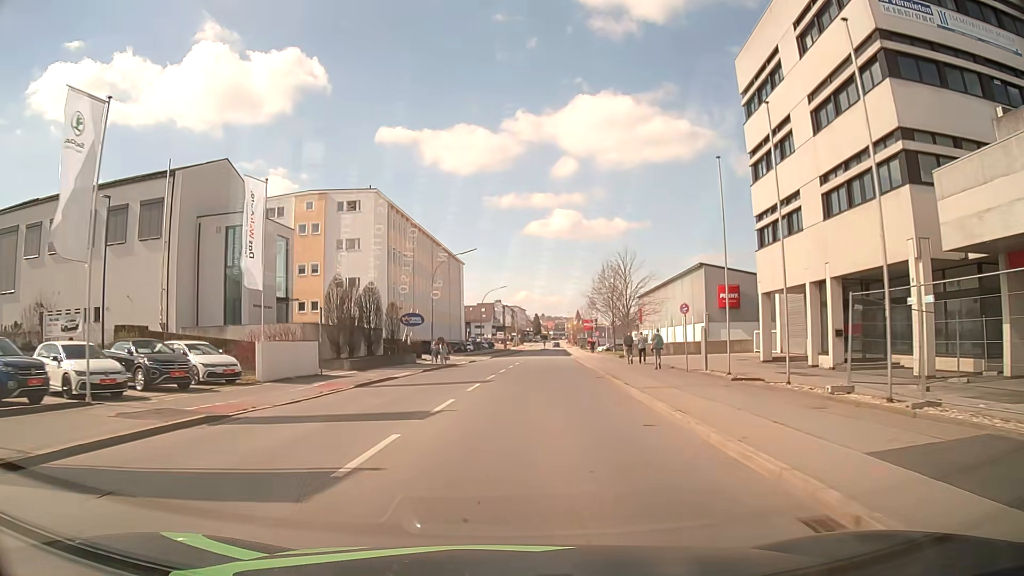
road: tertiary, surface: asphalt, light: Day
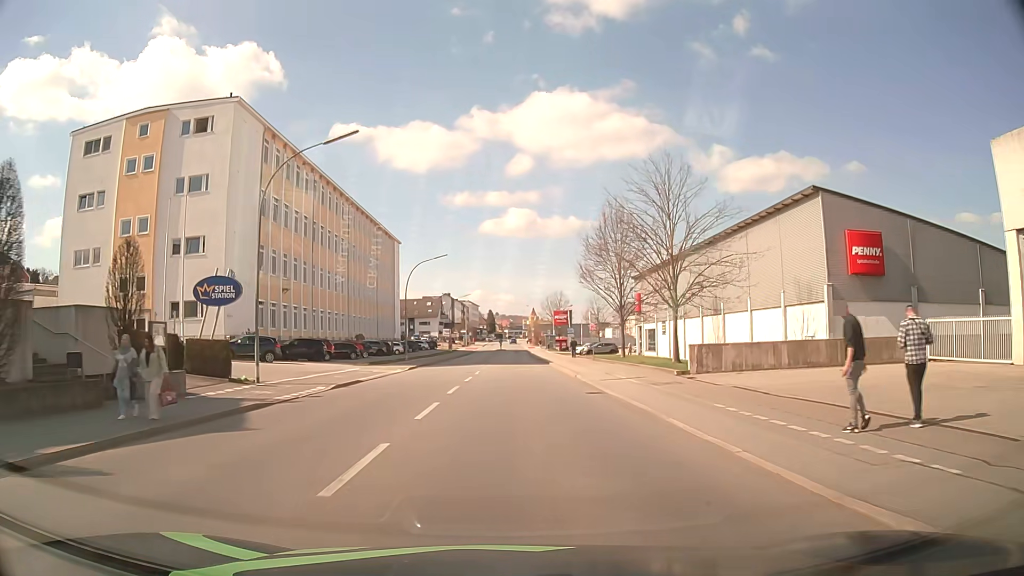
(+1.2, +30.8) m; +4°
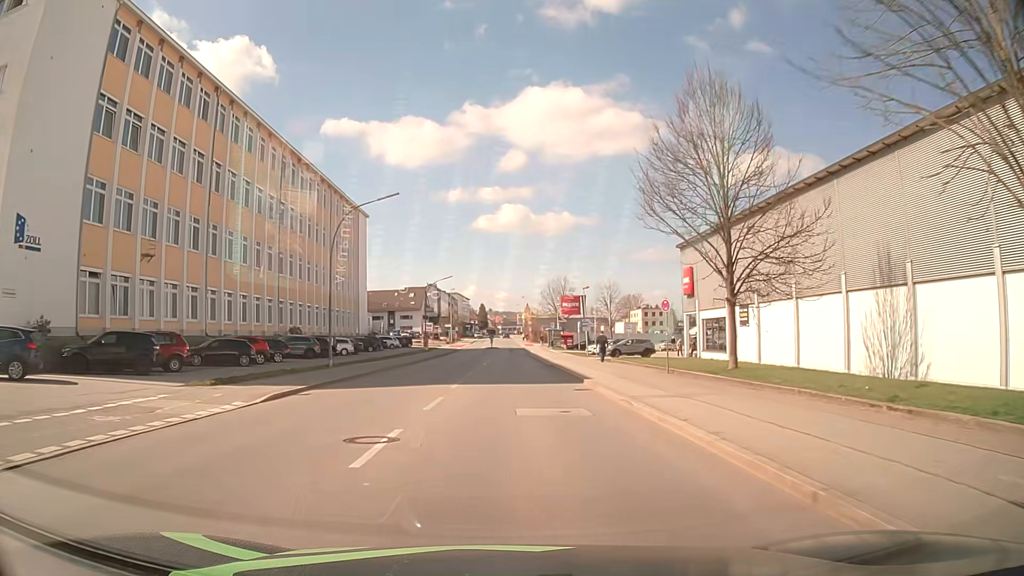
(+0.3, +23.3) m; +1°
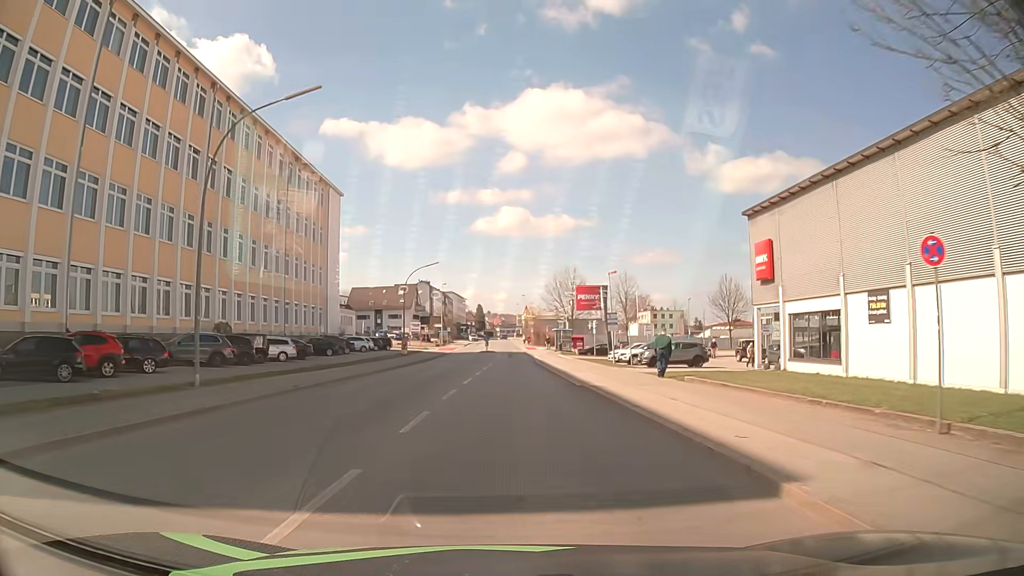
(0.0, +15.7) m; 0°
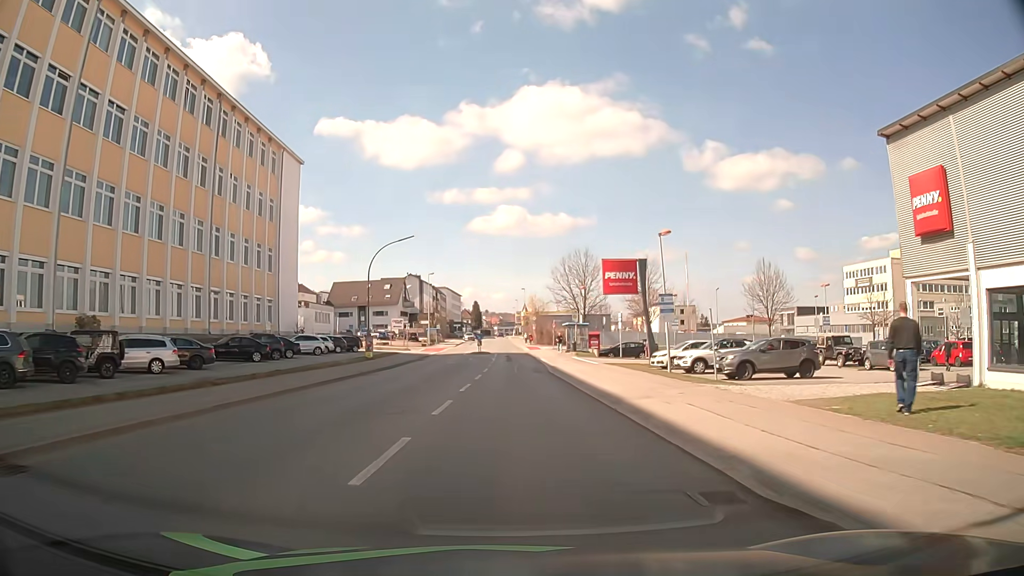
(0.0, +15.9) m; 0°
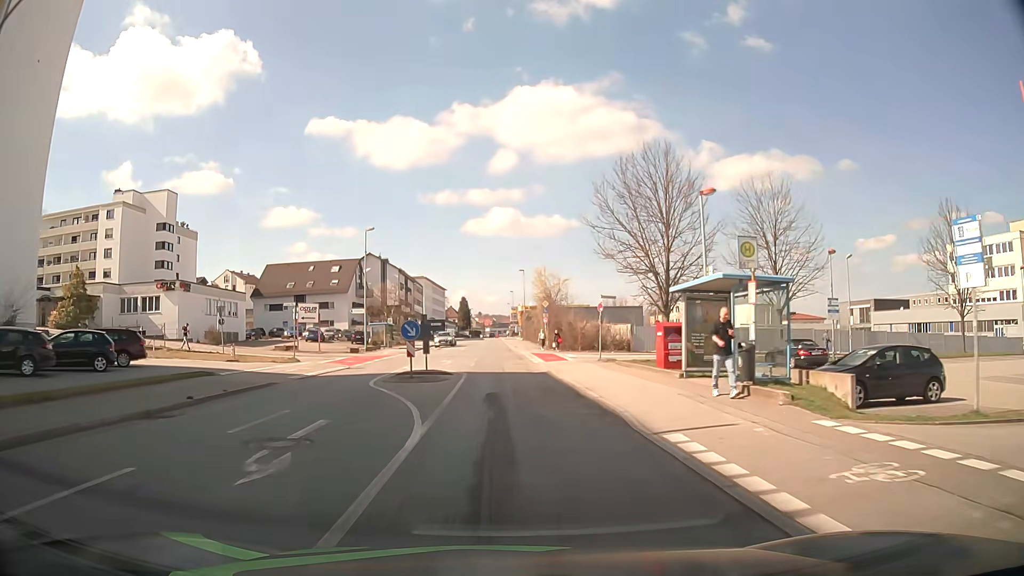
(+0.3, +39.7) m; +1°
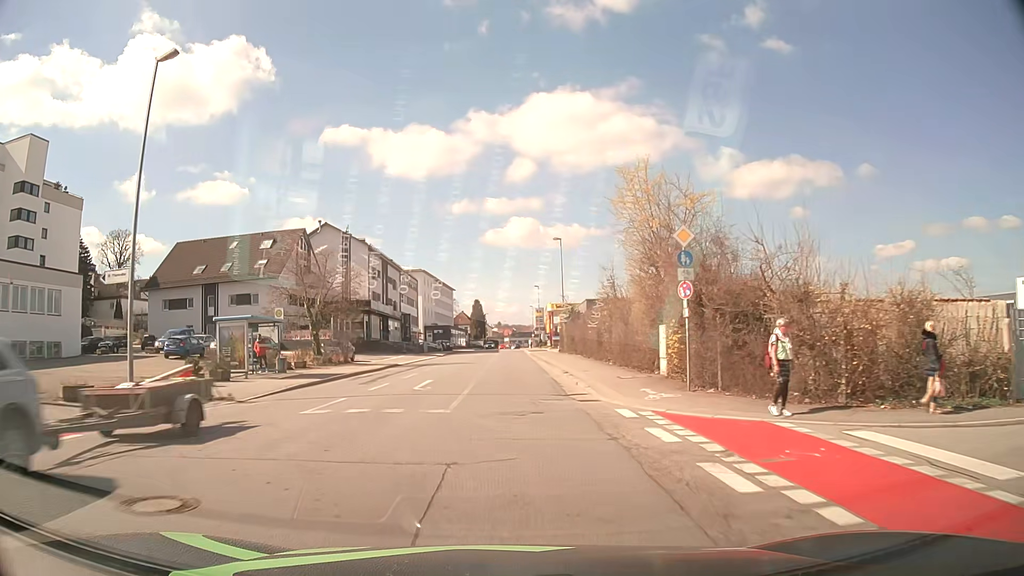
(-0.7, +38.7) m; -2°
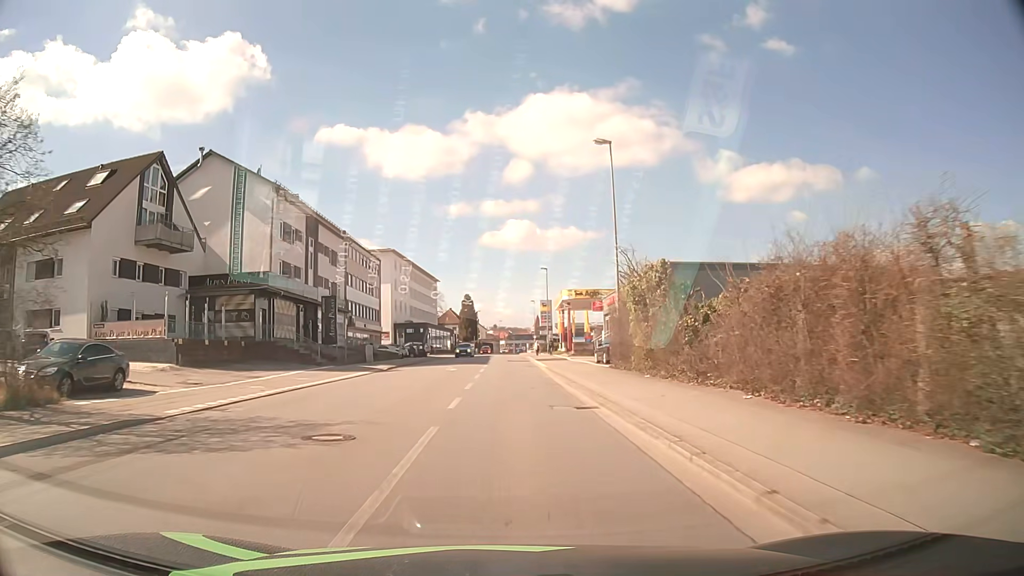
(0.0, +31.1) m; 0°
